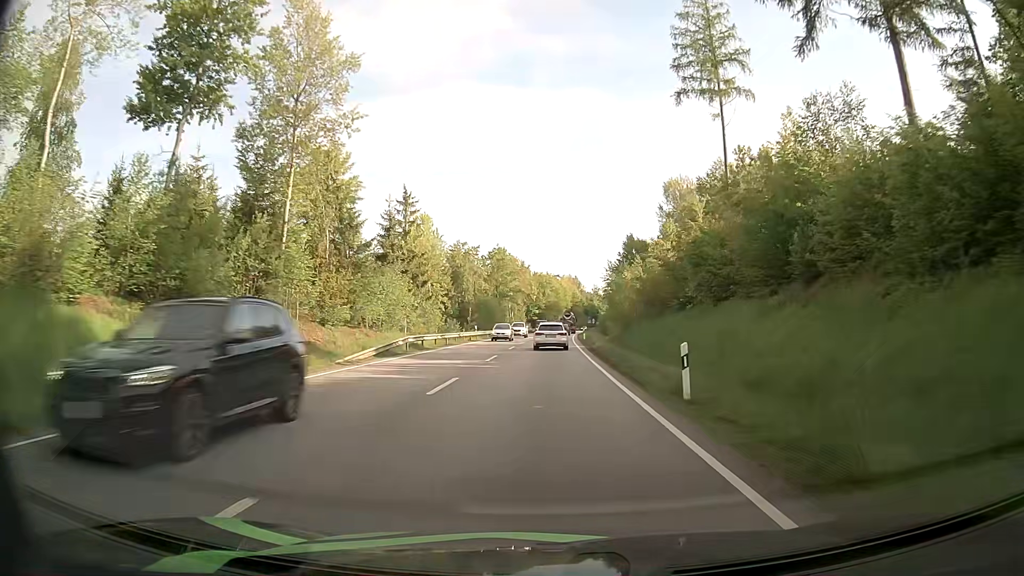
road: primary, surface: asphalt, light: Day
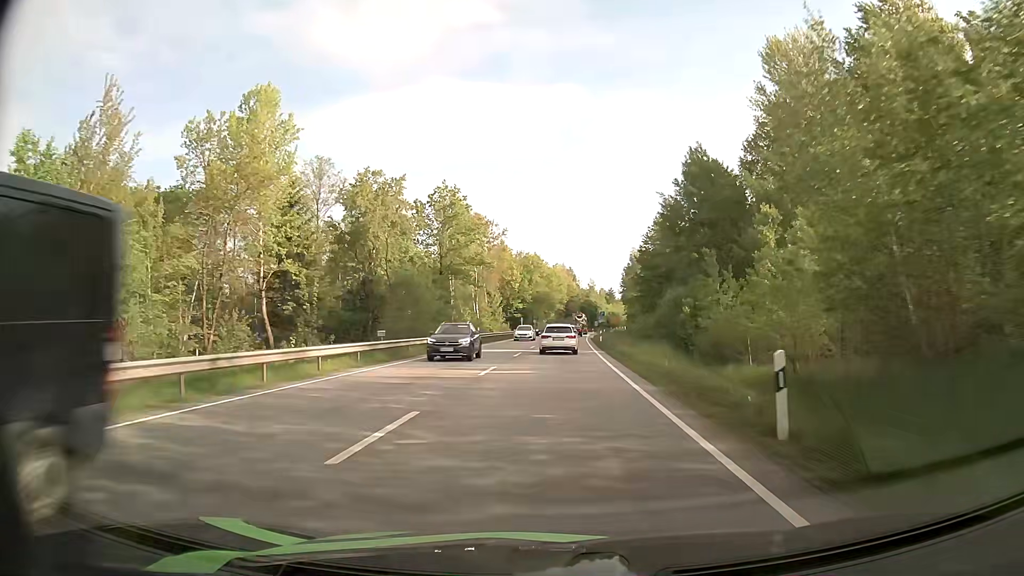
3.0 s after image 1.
(+0.5, +54.3) m; +1°
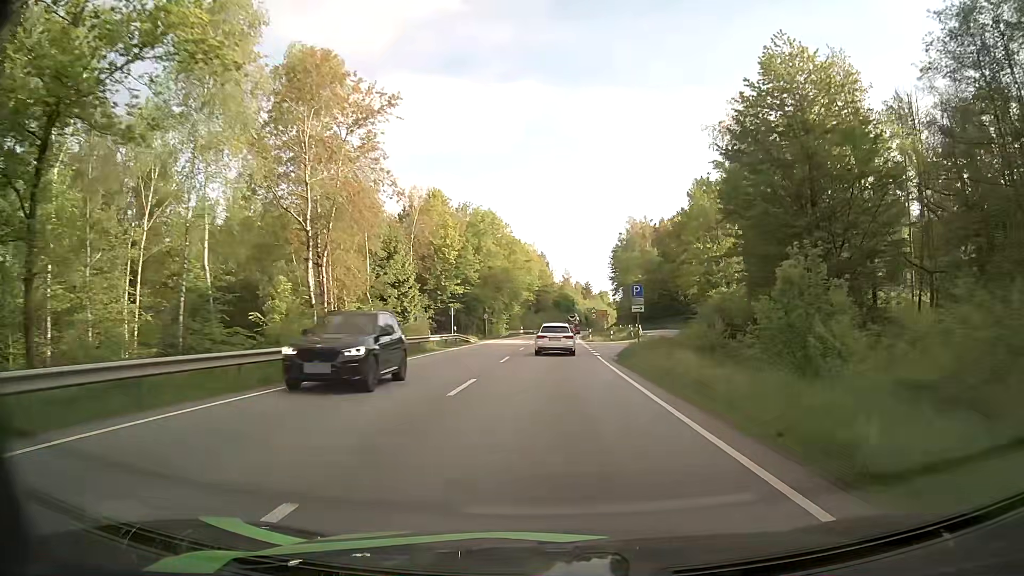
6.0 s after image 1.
(+1.3, +53.5) m; +3°
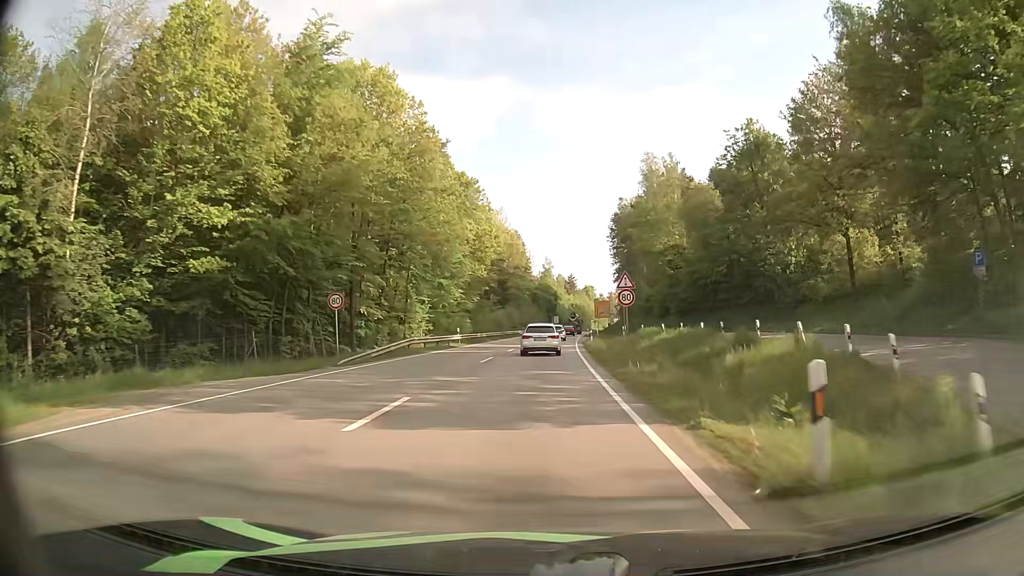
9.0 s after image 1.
(+1.3, +52.4) m; +2°
(0, +10) (0, +20) (0, +30) (0, +40) (0, +50) (+1, +60) (+1, +70) (+2, +80) (+2, +90) (+3, +100) m
